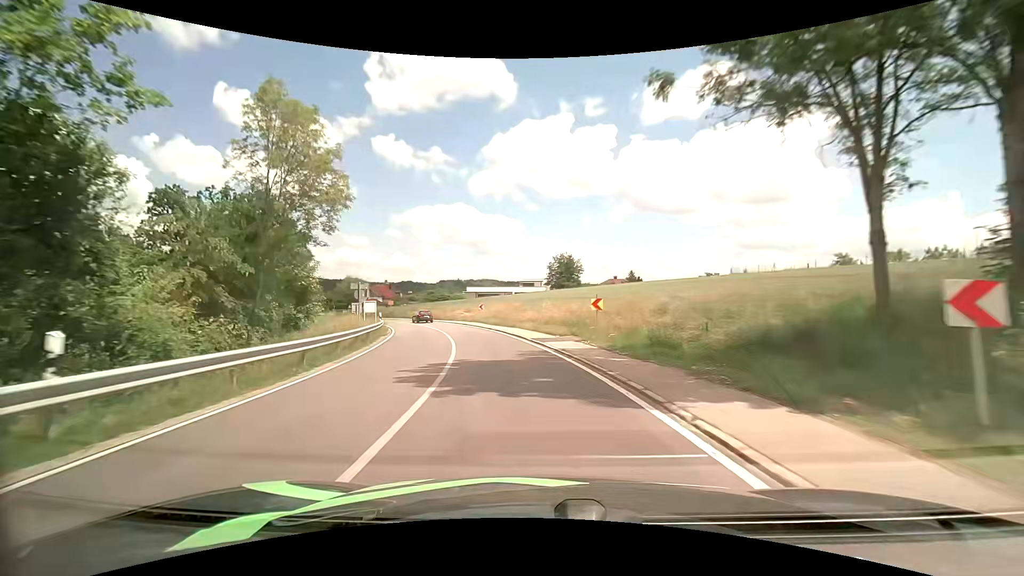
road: tertiary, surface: asphalt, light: Day
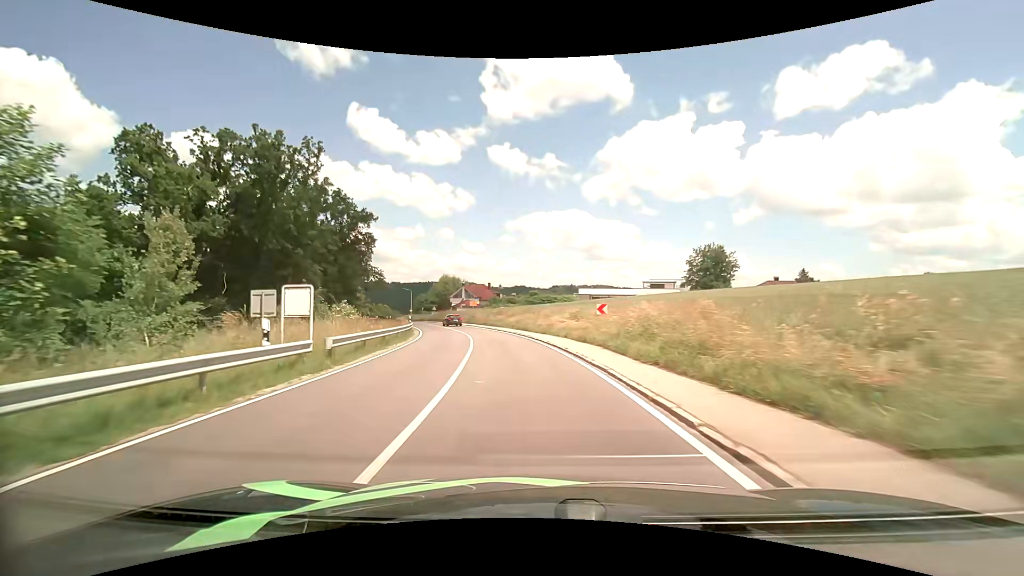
(-3.0, +26.4) m; -13°
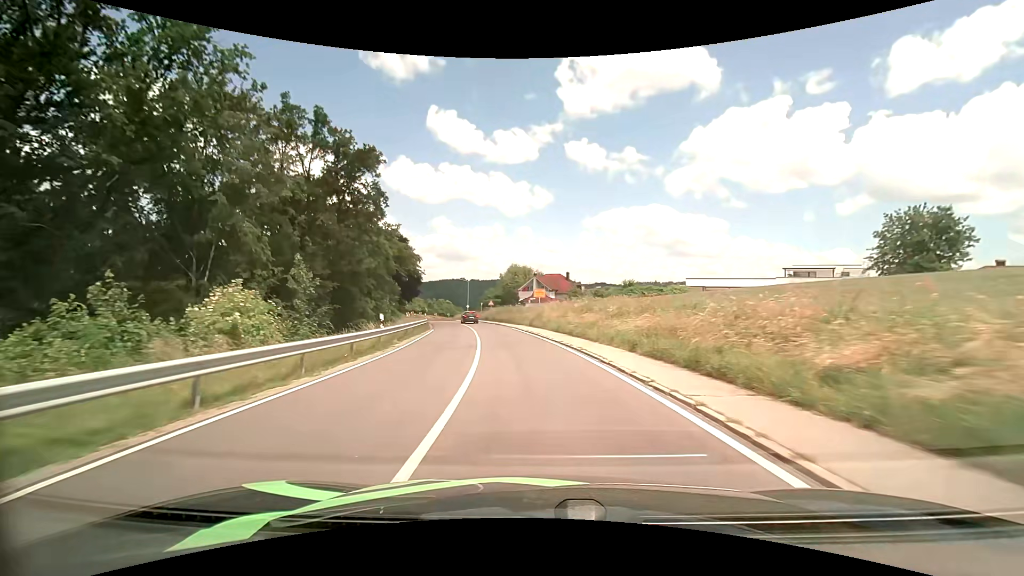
(-2.5, +27.6) m; -9°
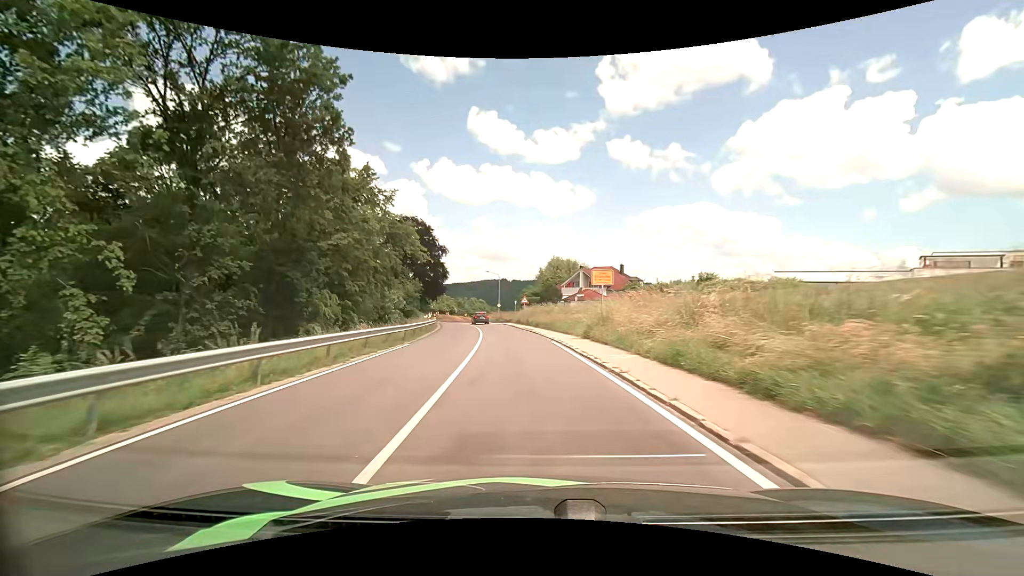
(-0.7, +18.0) m; -5°
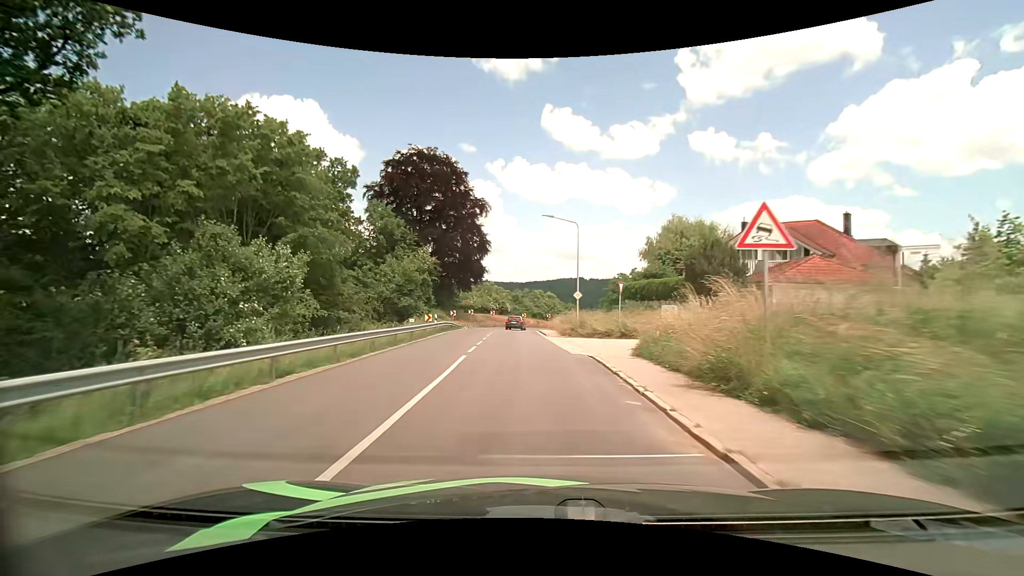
(-3.4, +43.5) m; -9°
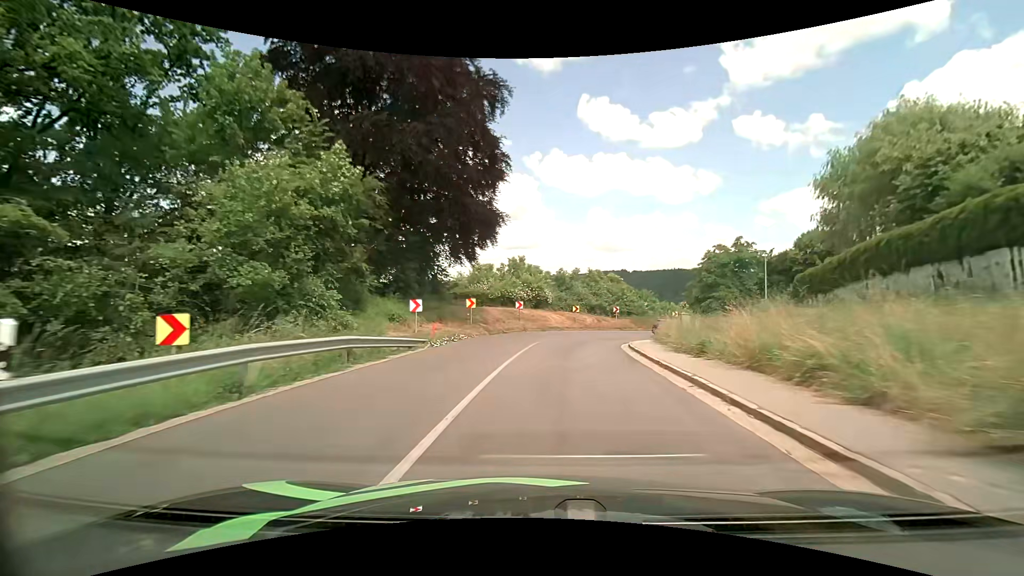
(-1.9, +31.2) m; -5°
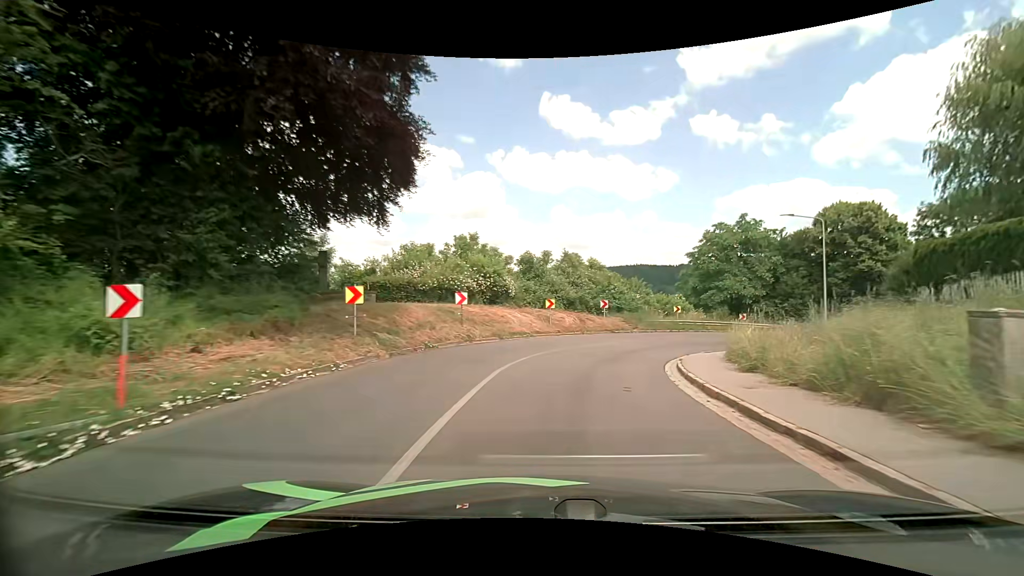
(+0.3, +14.0) m; +4°
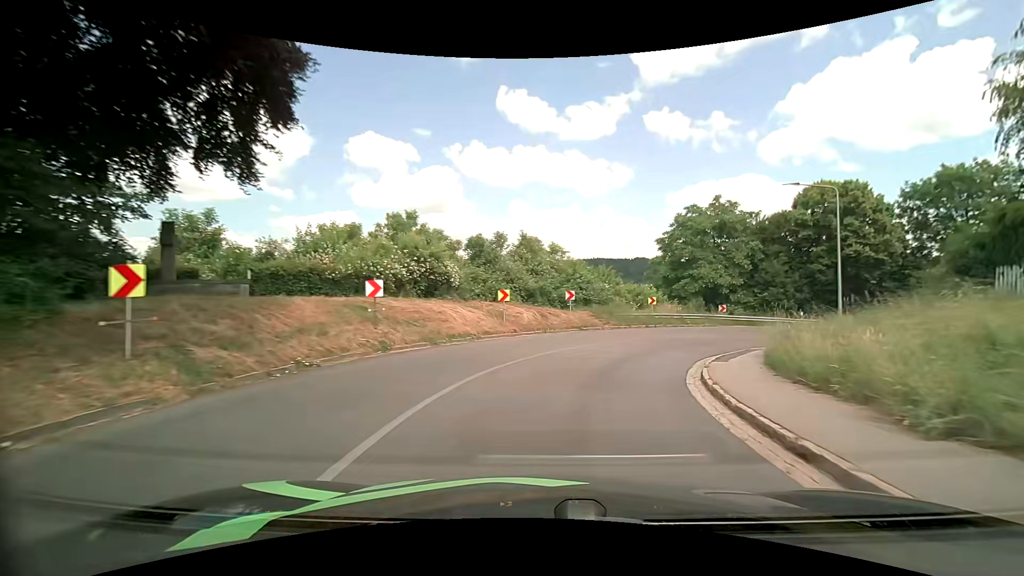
(+0.3, +6.5) m; +5°
(+1, +10) (+4, +19) (+10, +27) (+18, +33) (+28, +36) (+38, +36) (+48, +34) (+57, +32) (+67, +30) (+77, +28) m
